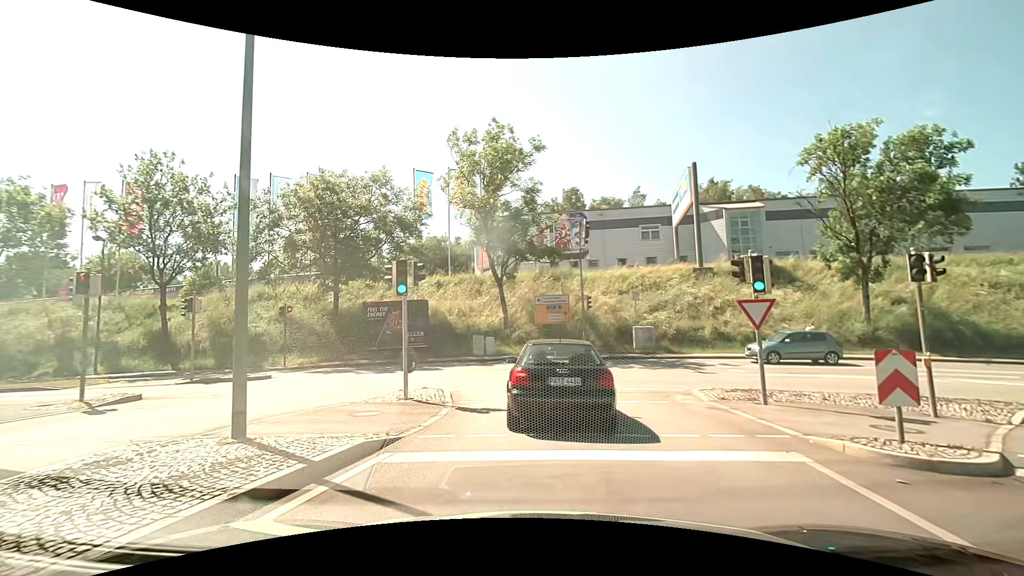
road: primary_link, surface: asphalt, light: Day
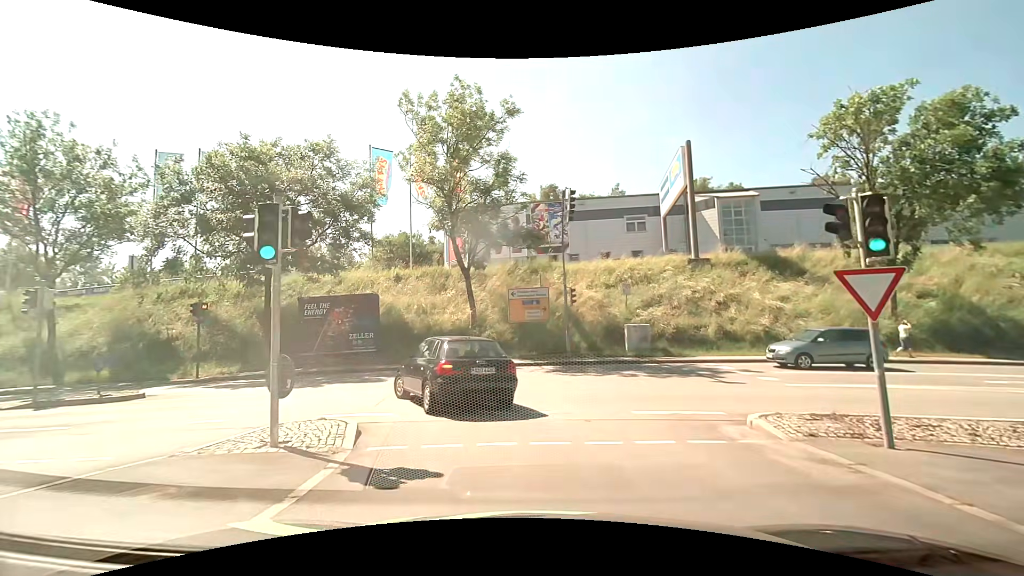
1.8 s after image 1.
(+0.3, +5.0) m; +5°
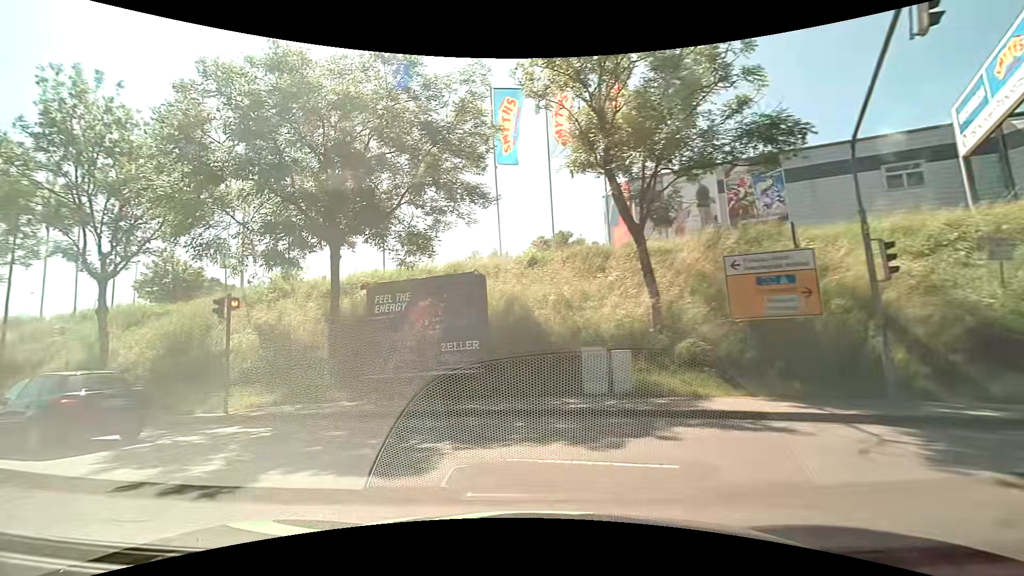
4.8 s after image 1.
(-0.9, +11.4) m; -19°
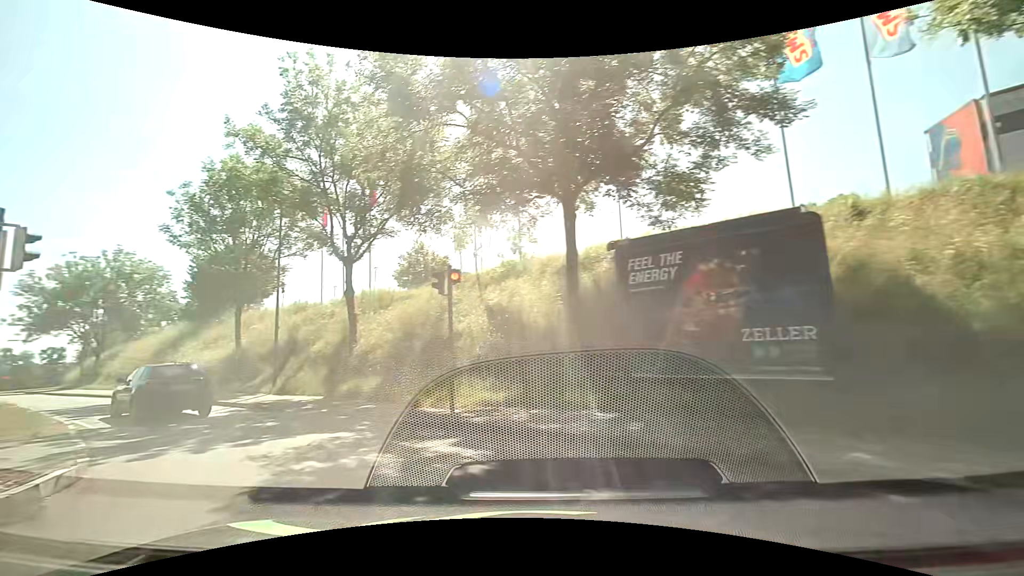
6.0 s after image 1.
(-1.0, +4.9) m; -24°
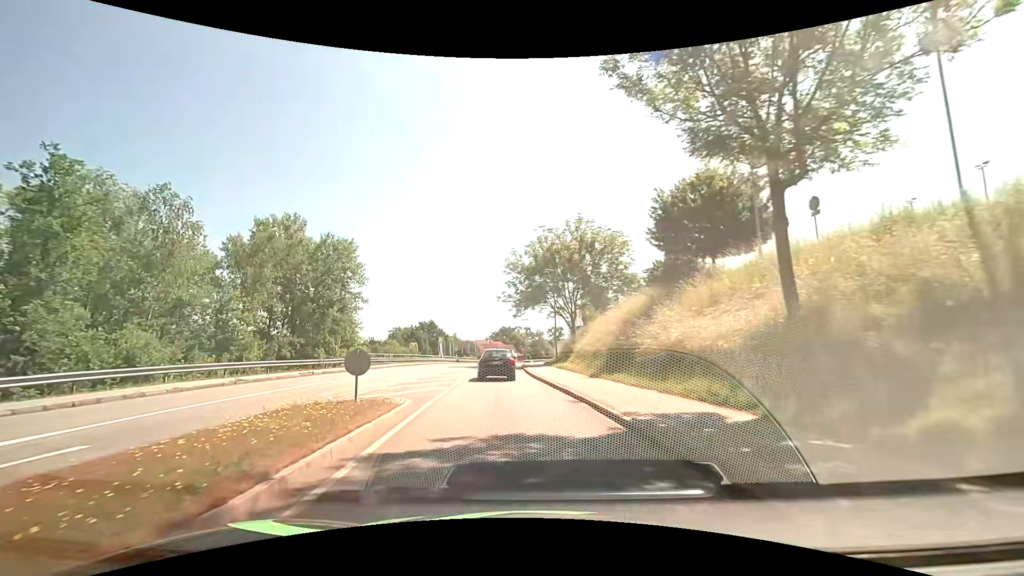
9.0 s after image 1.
(-10.1, +15.0) m; -51°
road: tertiary
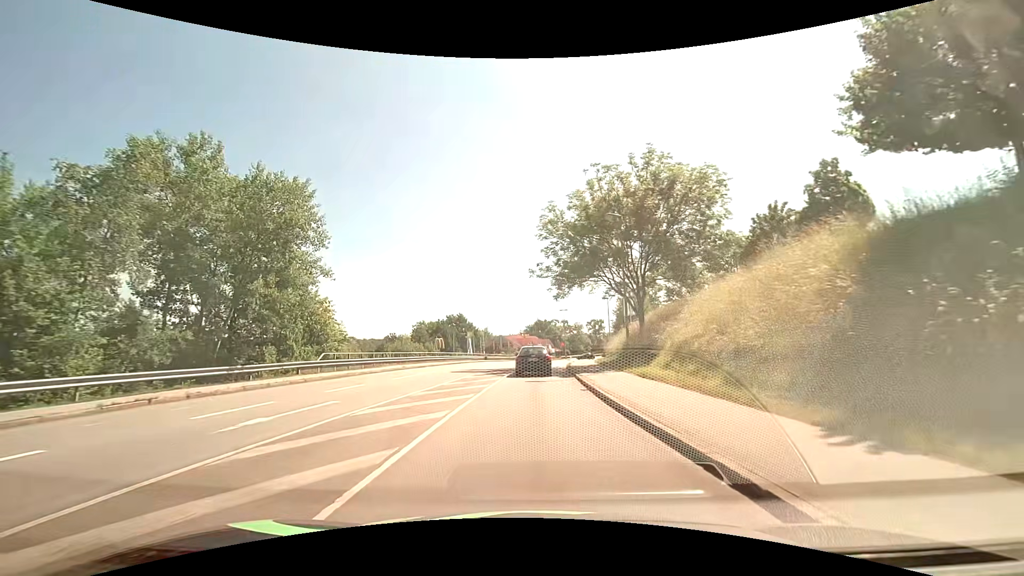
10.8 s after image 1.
(-0.9, +15.6) m; -4°
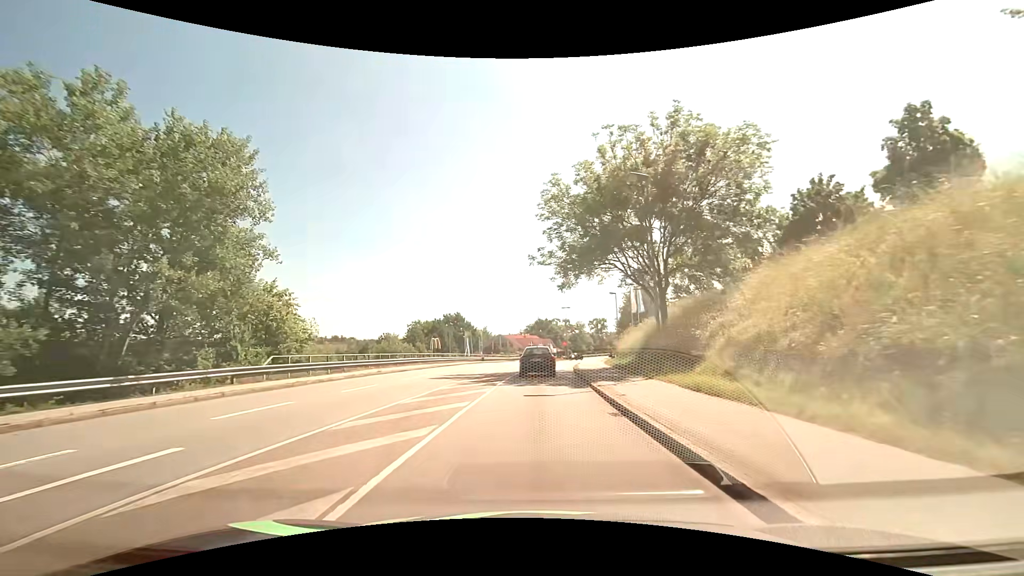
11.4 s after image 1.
(0.0, +5.9) m; 0°
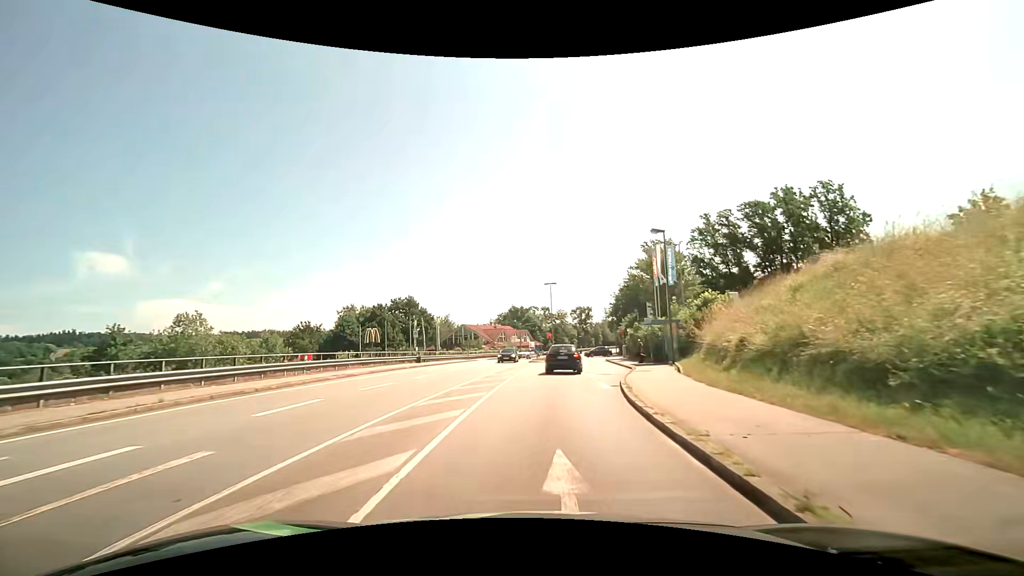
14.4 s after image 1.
(+0.5, +29.9) m; +3°
(0, +10) (+1, +20) (+1, +30) (+2, +40) (+3, +50) (+4, +60) (+5, +70) (+7, +80) (+10, +89) (+12, +99) m
